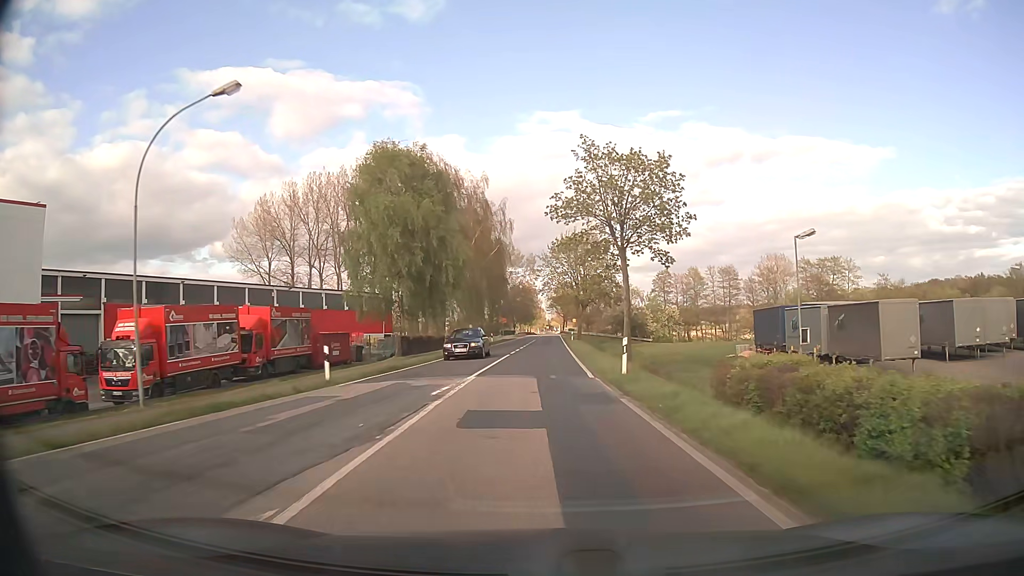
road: secondary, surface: asphalt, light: Day
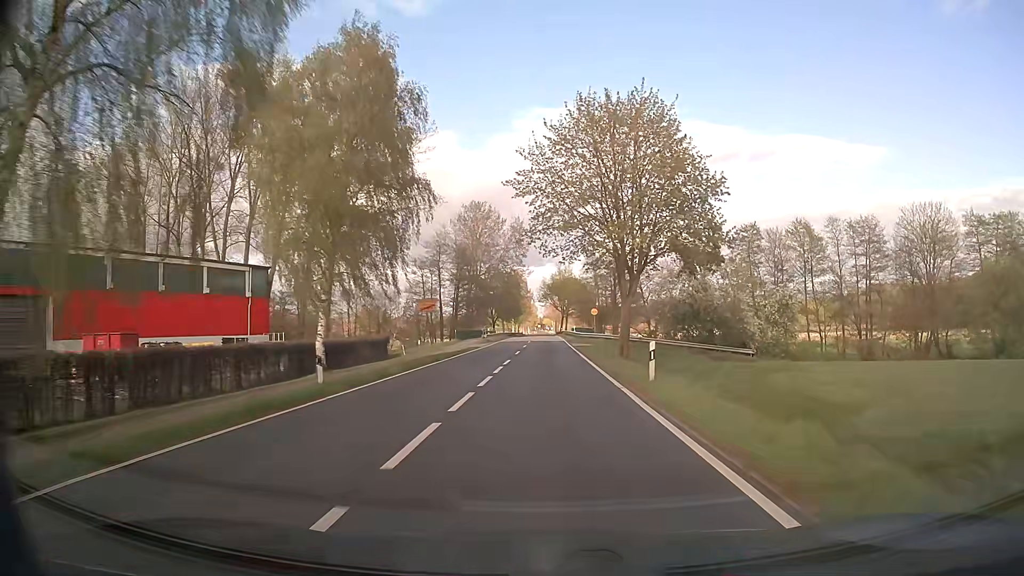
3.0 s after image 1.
(+0.2, +52.9) m; +1°
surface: paved
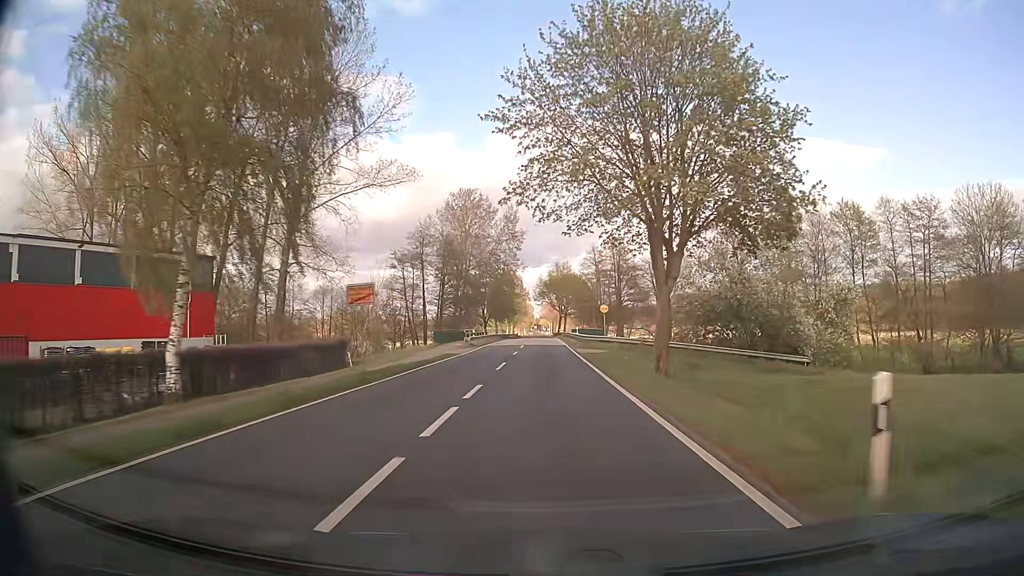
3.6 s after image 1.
(0.0, +11.5) m; +1°
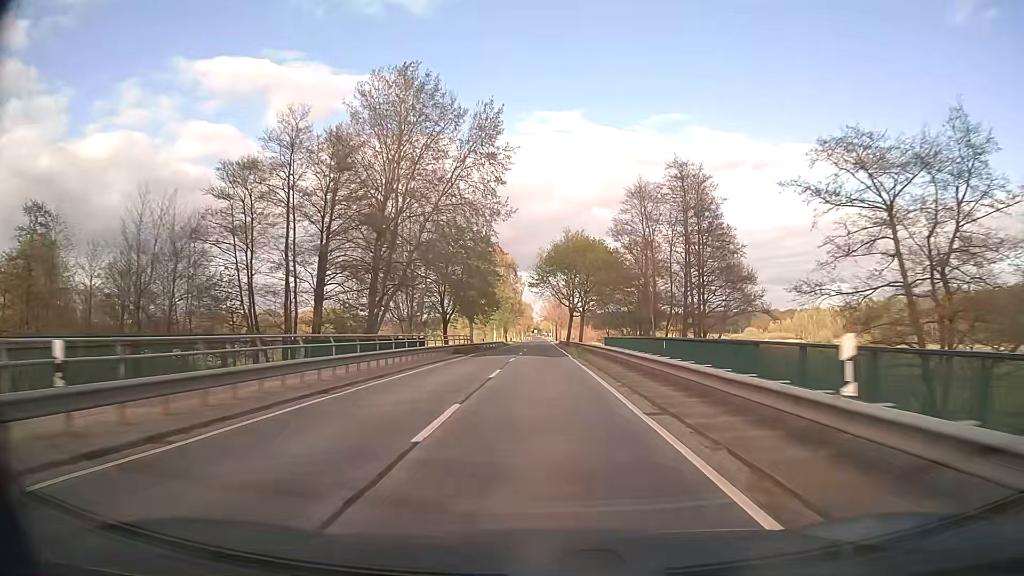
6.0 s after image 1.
(0.0, +49.8) m; 0°
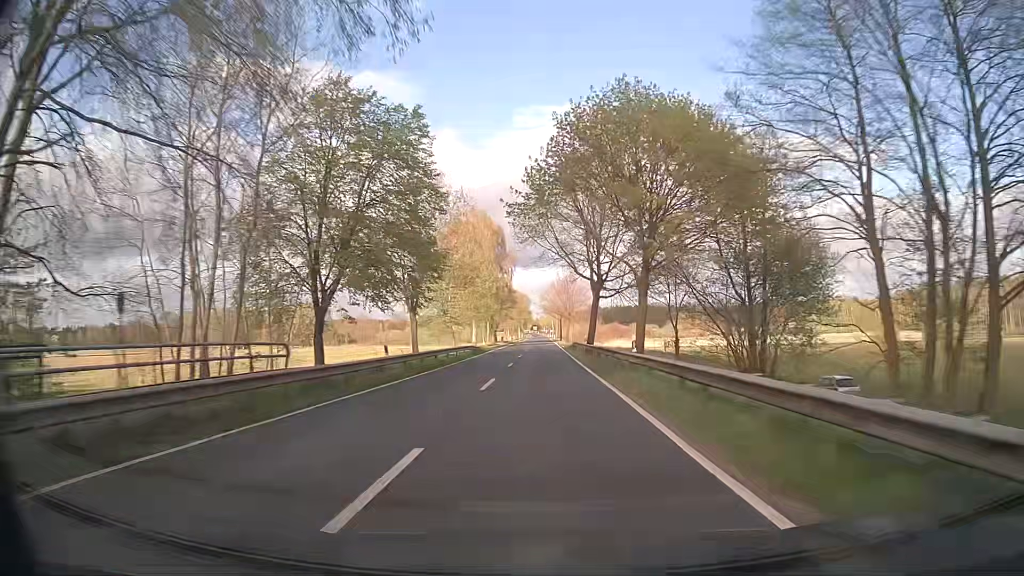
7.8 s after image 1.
(+0.1, +40.5) m; 0°
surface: asphalt
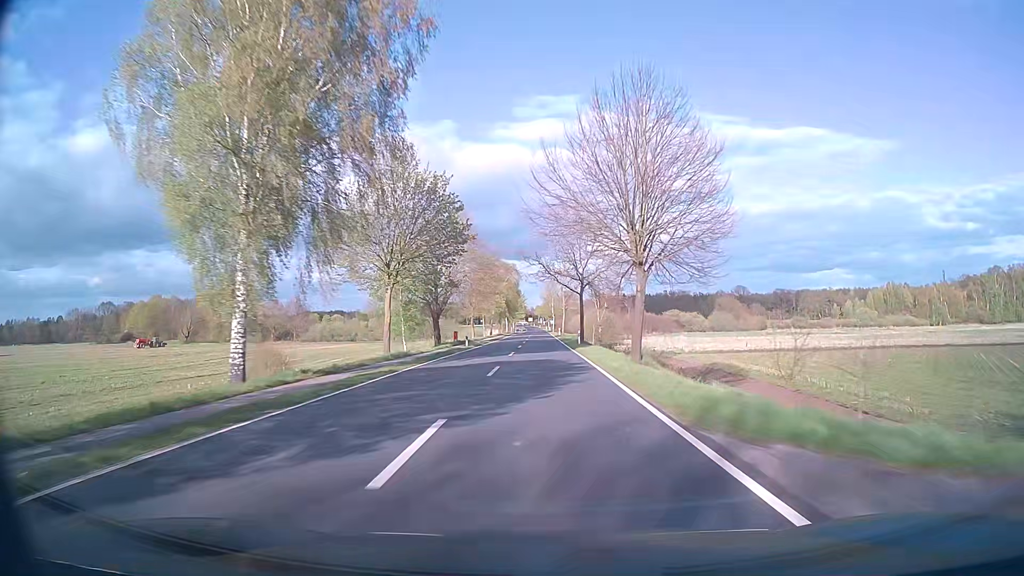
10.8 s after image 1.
(+0.5, +72.6) m; +1°
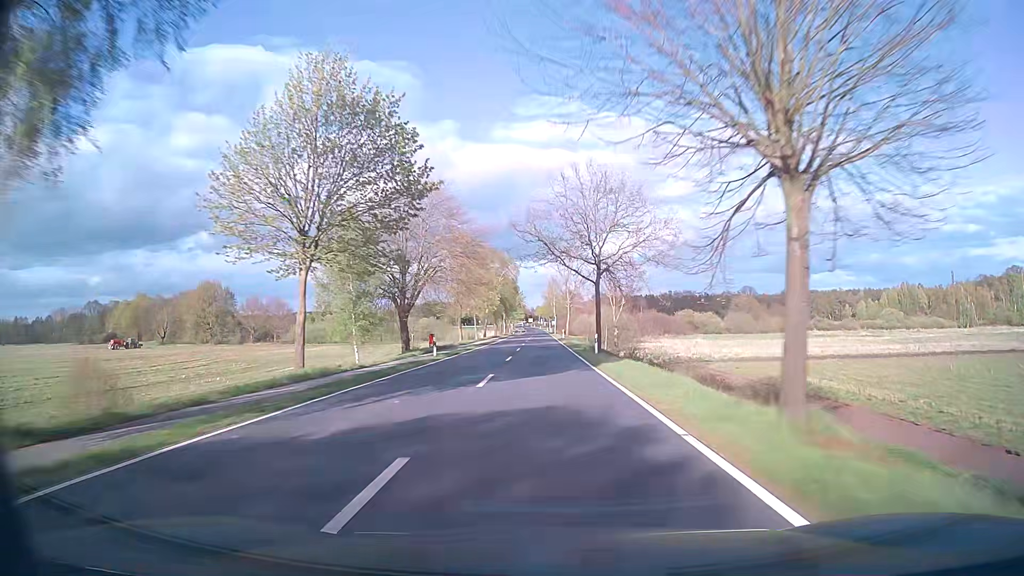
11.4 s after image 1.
(0.0, +15.1) m; 0°
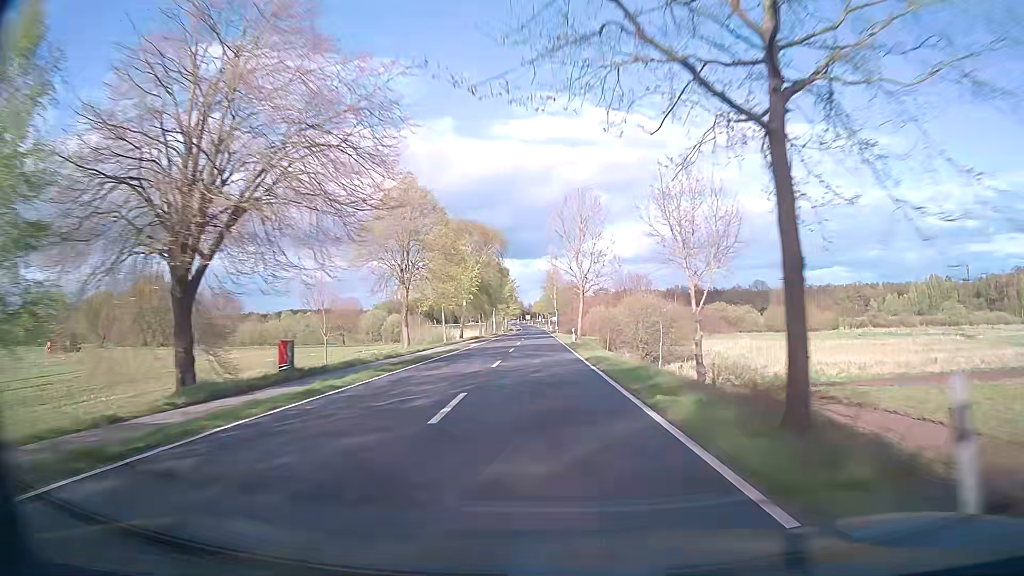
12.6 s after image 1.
(+0.1, +30.6) m; 0°
(0, +10) (0, +20) (0, +30) (0, +40) (0, +50) (0, +60) (0, +70) (0, +80) (0, +90) (-1, +100) m
